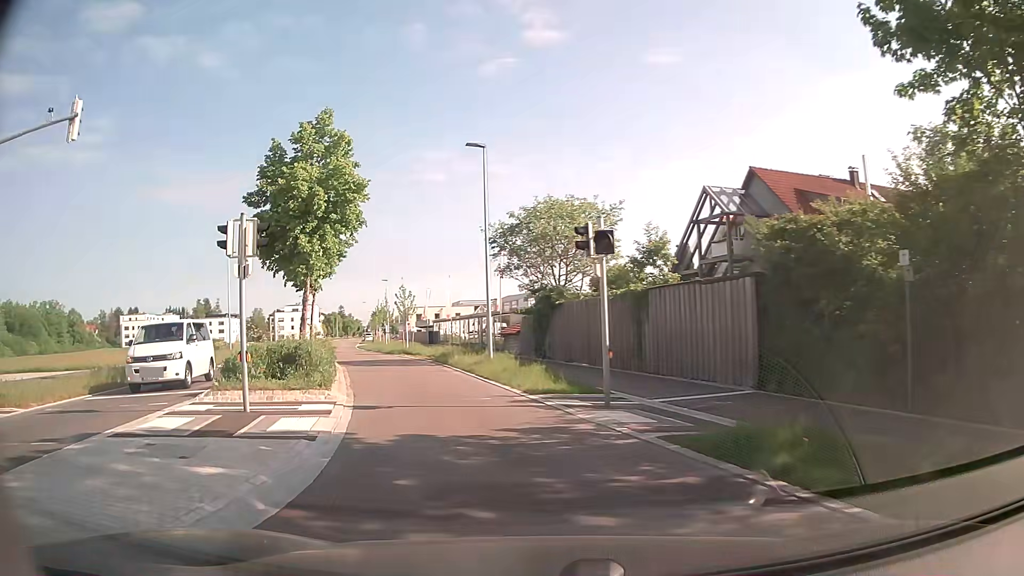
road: secondary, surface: asphalt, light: Day
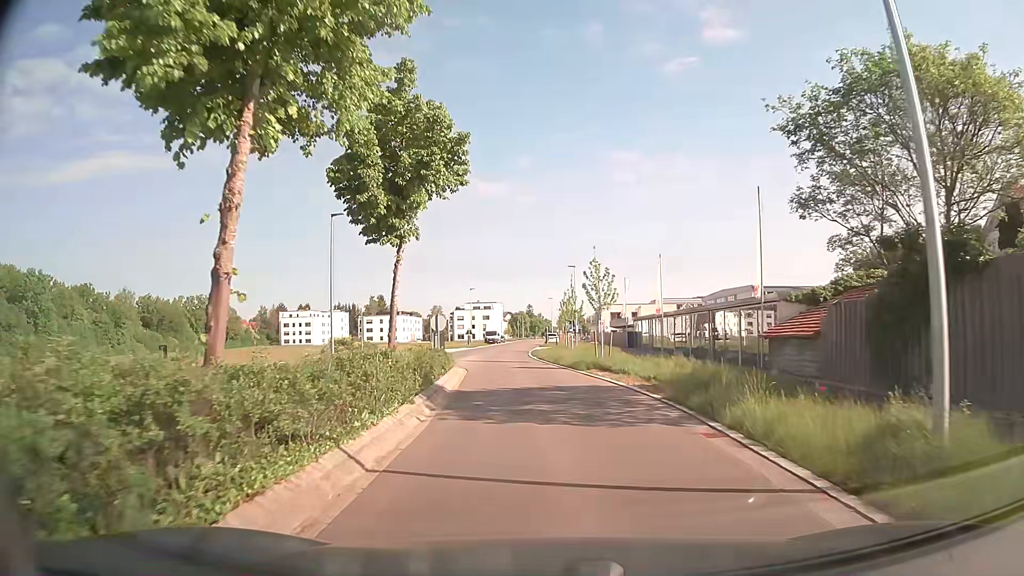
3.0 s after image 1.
(-3.4, +18.0) m; -17°
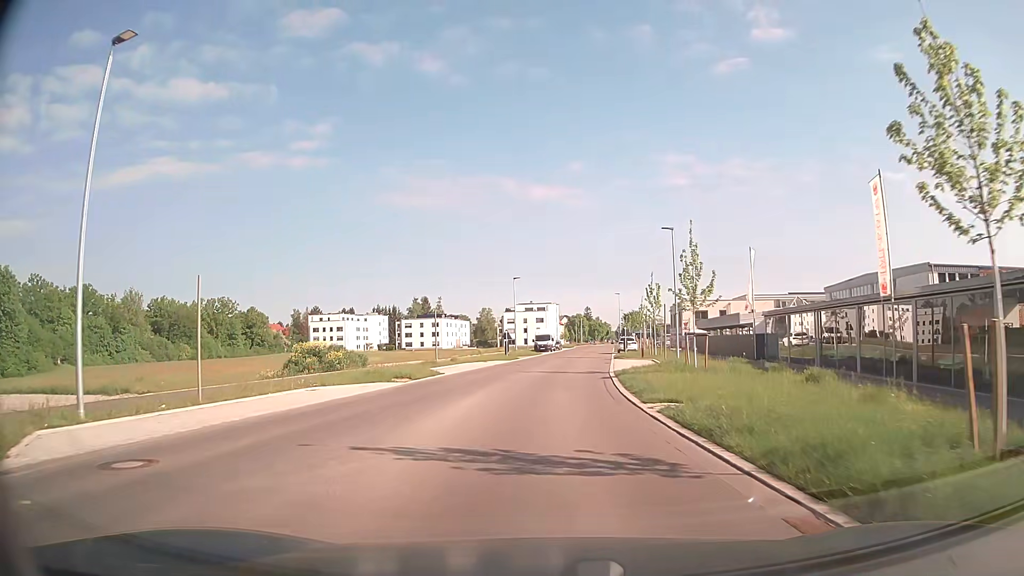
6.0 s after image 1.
(-1.3, +25.8) m; -5°
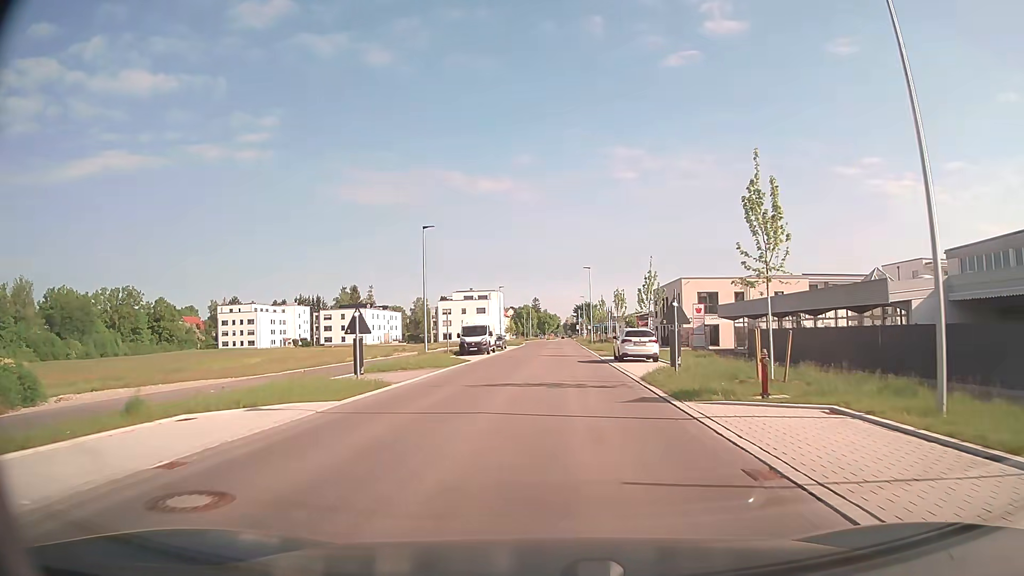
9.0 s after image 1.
(+0.6, +31.1) m; +4°
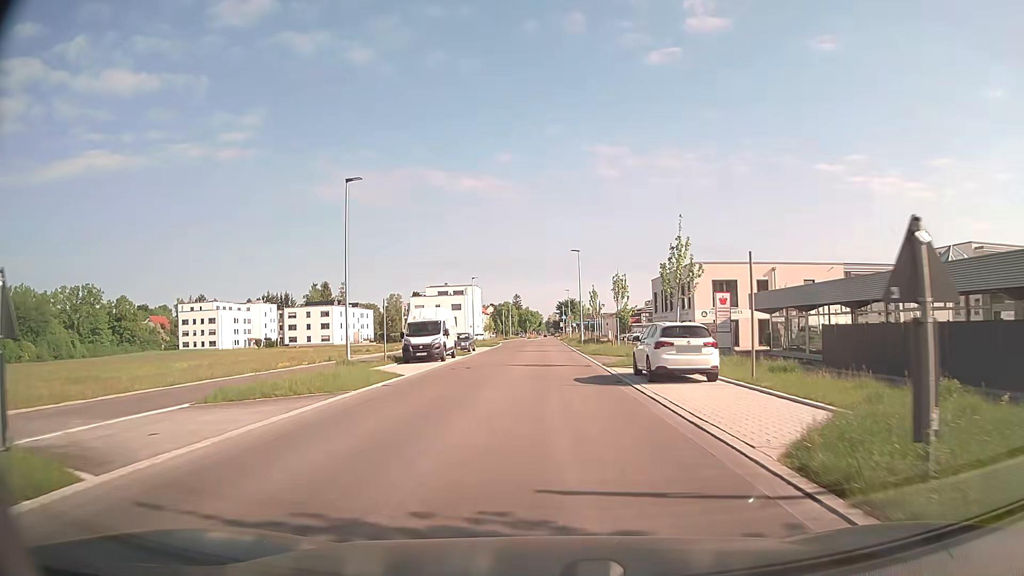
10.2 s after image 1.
(+0.2, +13.2) m; +2°
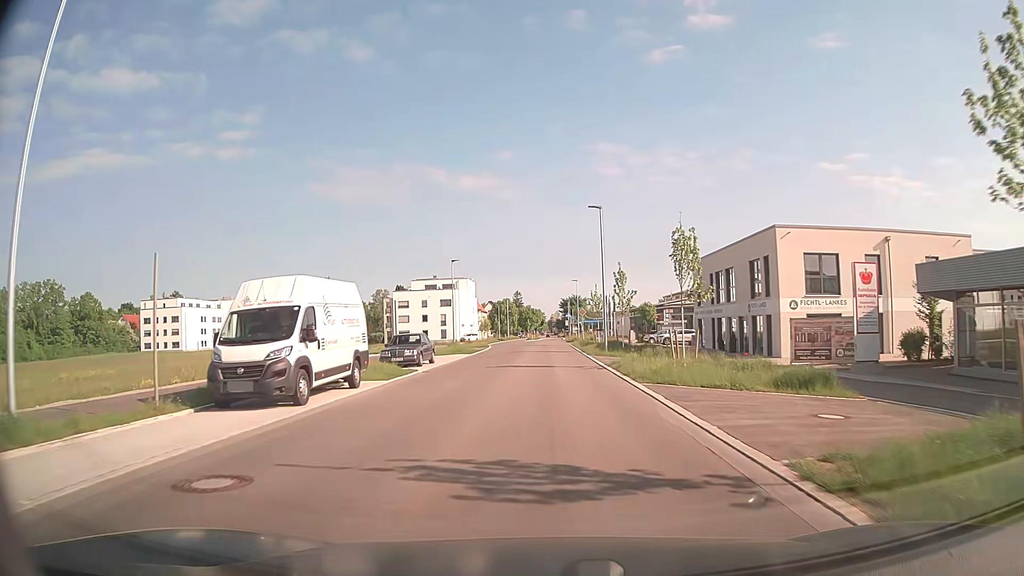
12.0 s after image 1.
(-0.1, +20.0) m; 0°
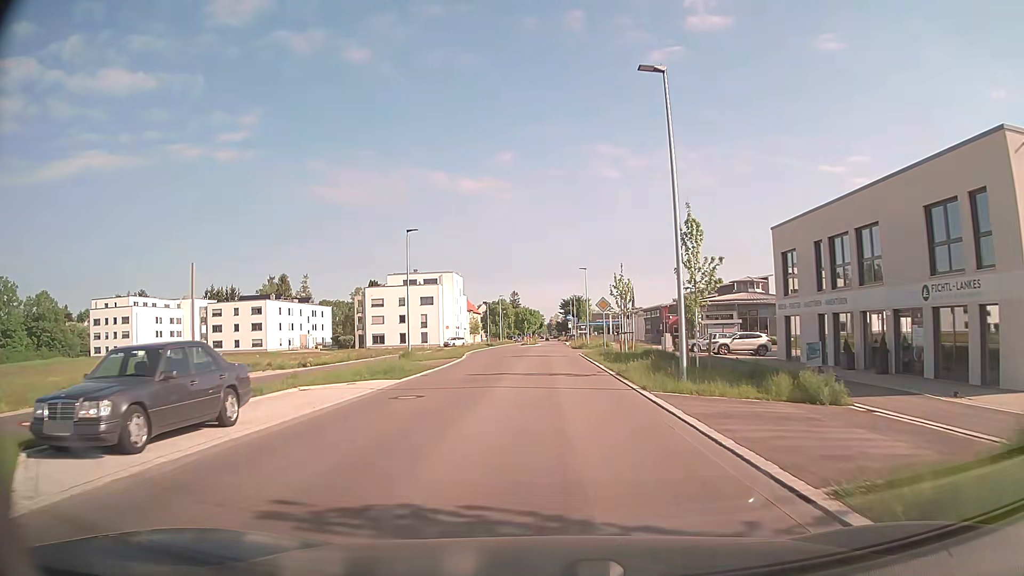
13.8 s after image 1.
(0.0, +20.5) m; 0°
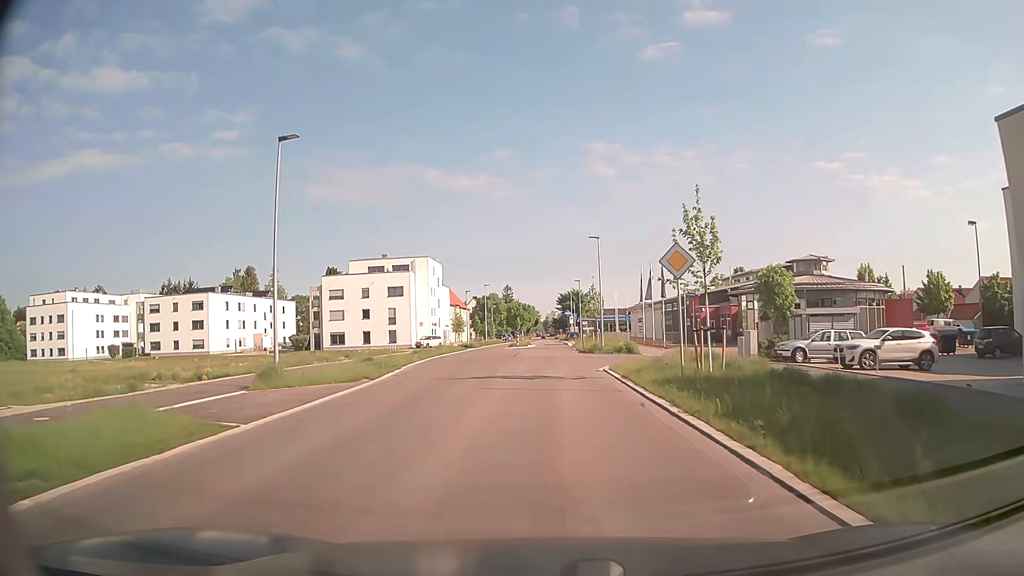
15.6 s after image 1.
(0.0, +20.9) m; 0°
(0, +10) (0, +20) (0, +30) (0, +40) (+1, +50) (+1, +60) (+1, +70) (+1, +80) (+1, +90) (+1, +100) m
